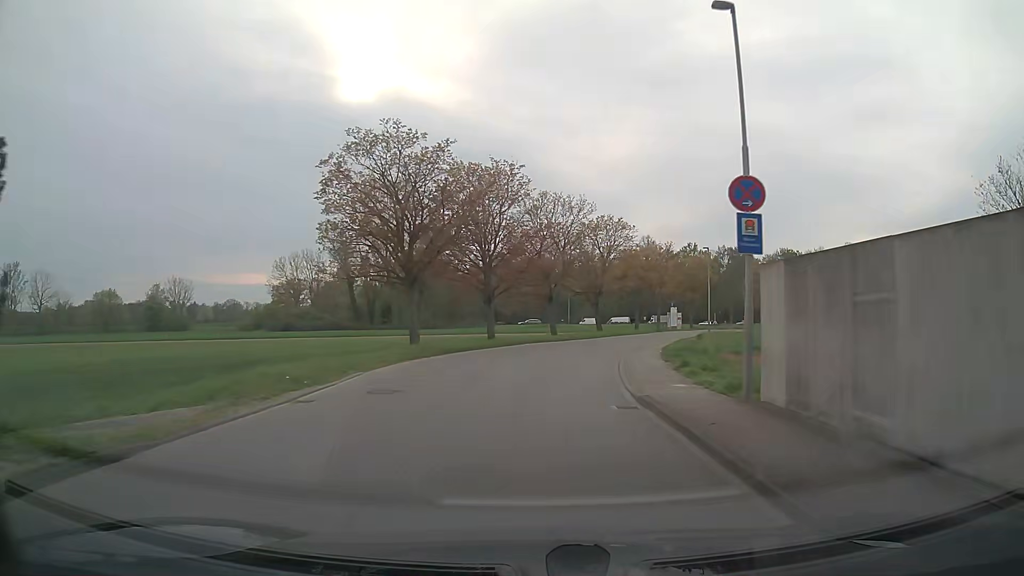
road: unclassified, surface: asphalt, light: Day
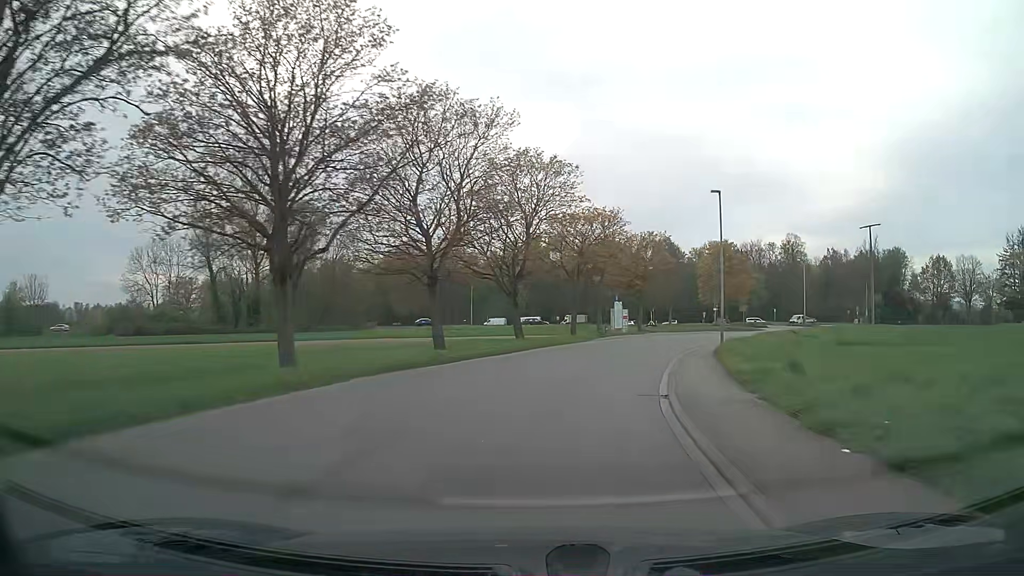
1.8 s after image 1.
(+1.2, +21.9) m; +8°
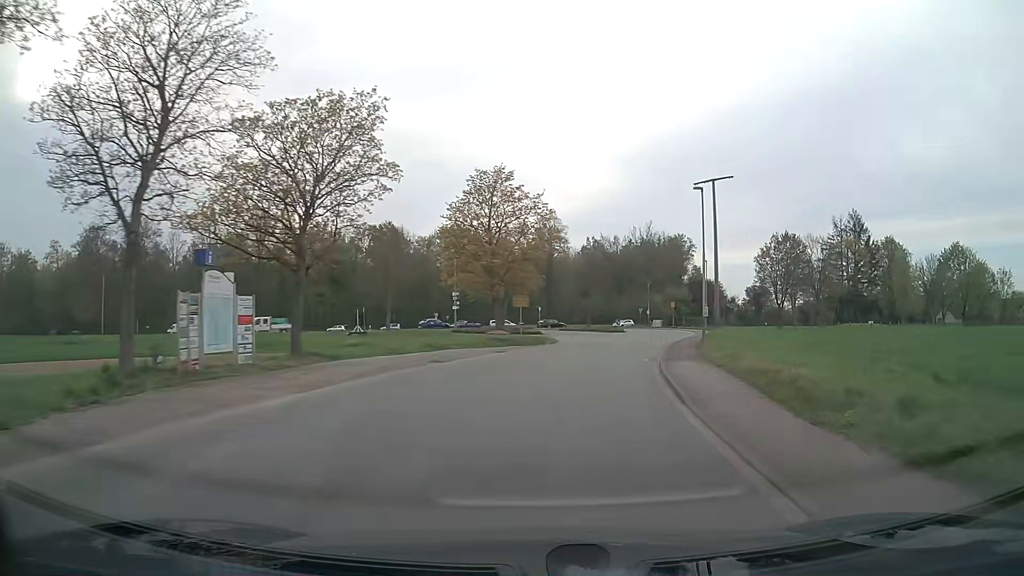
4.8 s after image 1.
(+7.1, +35.7) m; +23°
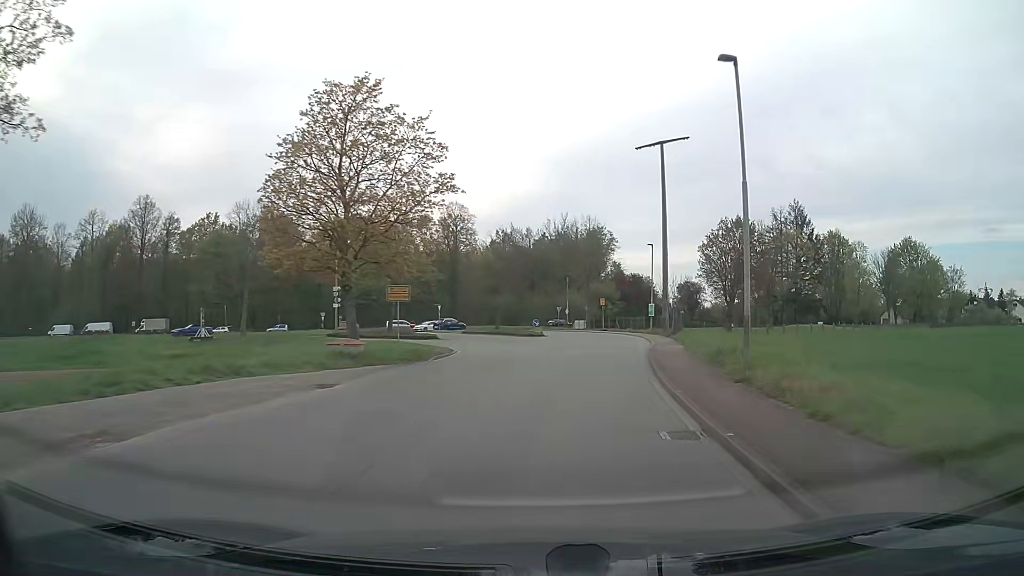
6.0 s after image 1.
(+1.0, +14.6) m; +8°
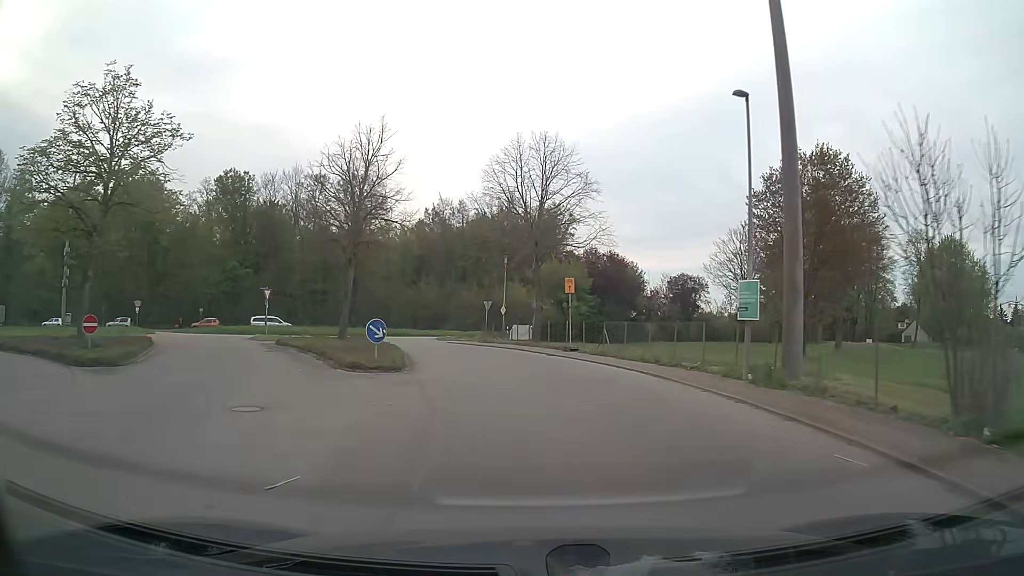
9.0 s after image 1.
(+2.9, +34.2) m; +5°
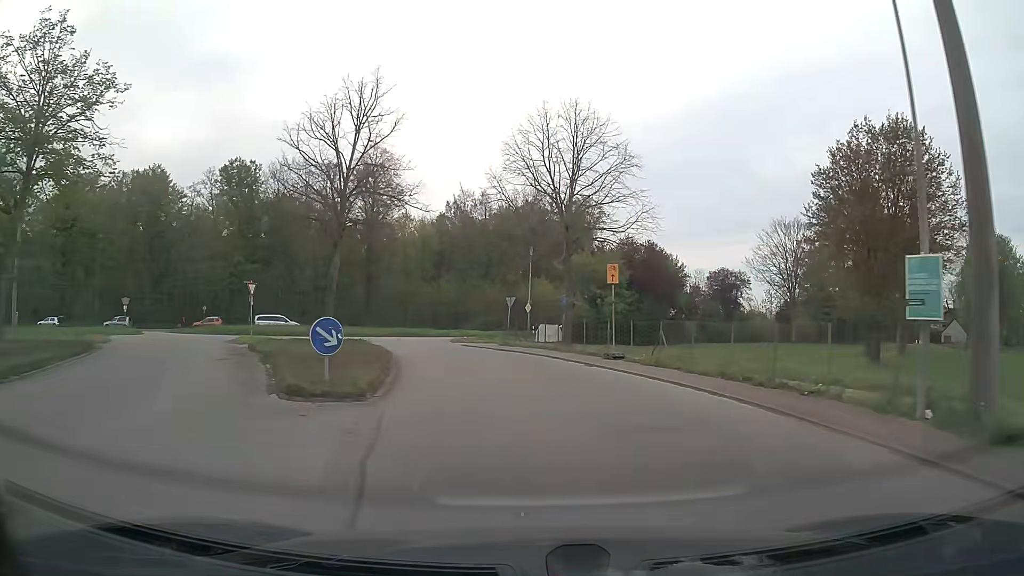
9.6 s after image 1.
(-0.1, +6.1) m; -2°
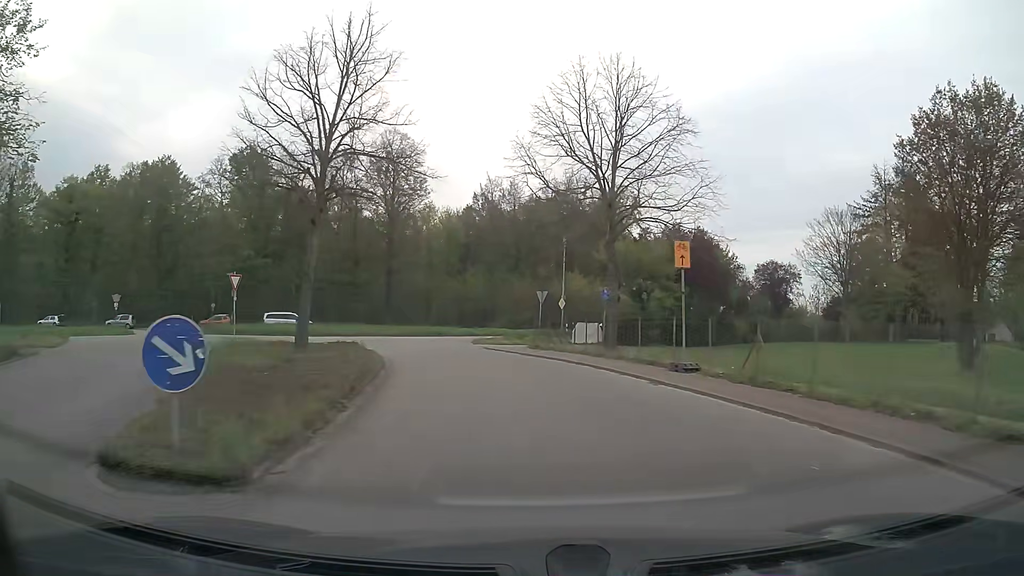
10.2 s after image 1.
(-0.1, +5.7) m; -3°
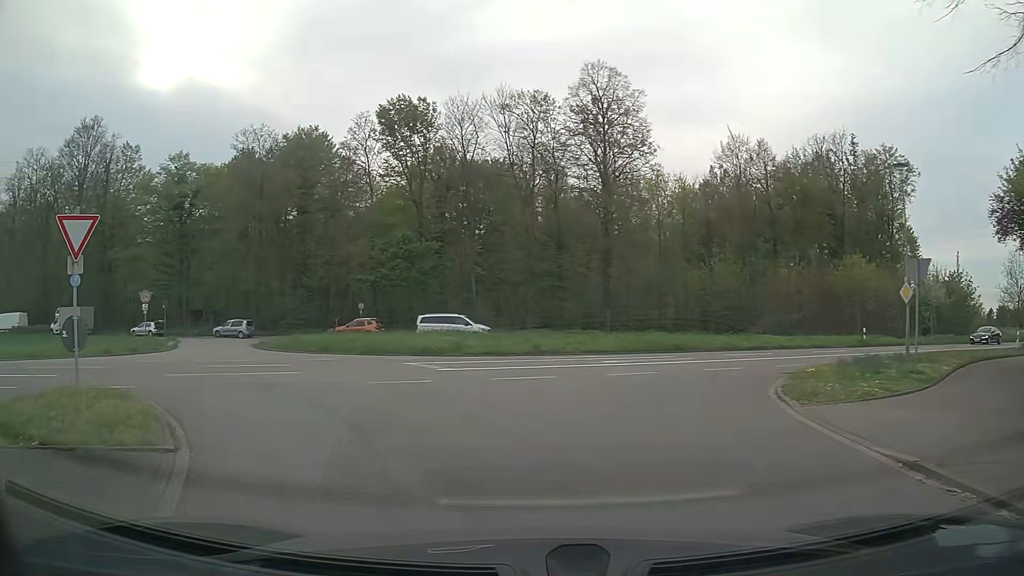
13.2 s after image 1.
(-2.7, +21.3) m; -19°
(-3, +10) (-11, +15) (-21, +14) (-30, +10) (-39, +6) (-48, +2) (-57, -2) (-66, -6) (-75, -10) (-85, -14) m
